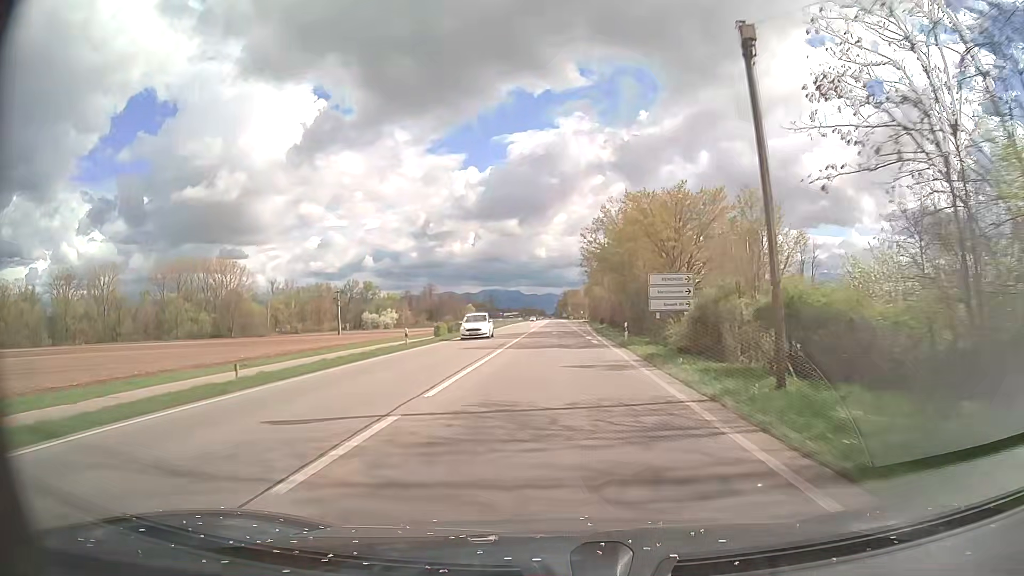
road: primary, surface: asphalt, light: Day
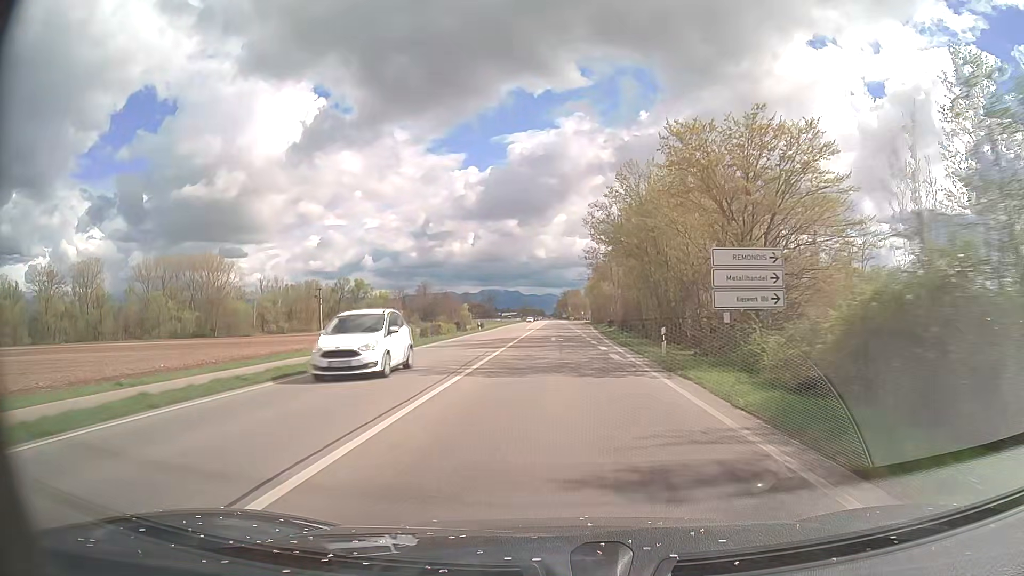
(0.0, +11.8) m; 0°
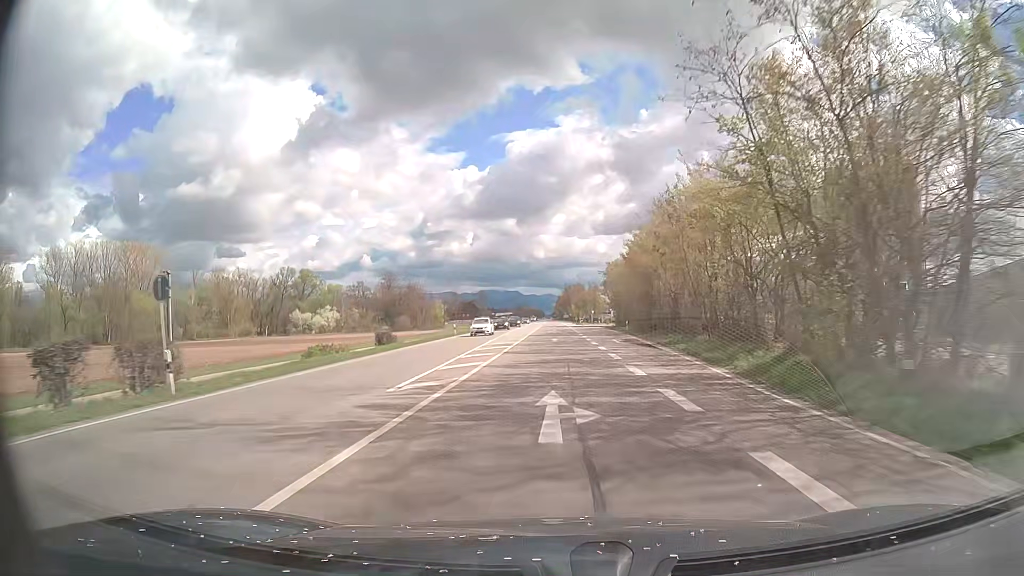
(0.0, +59.1) m; 0°
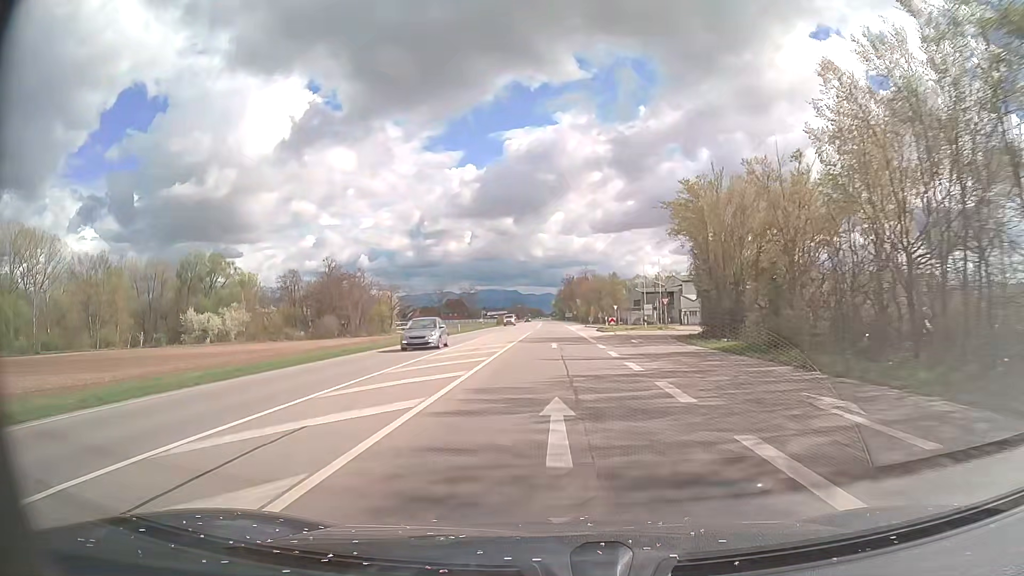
(0.0, +59.2) m; 0°
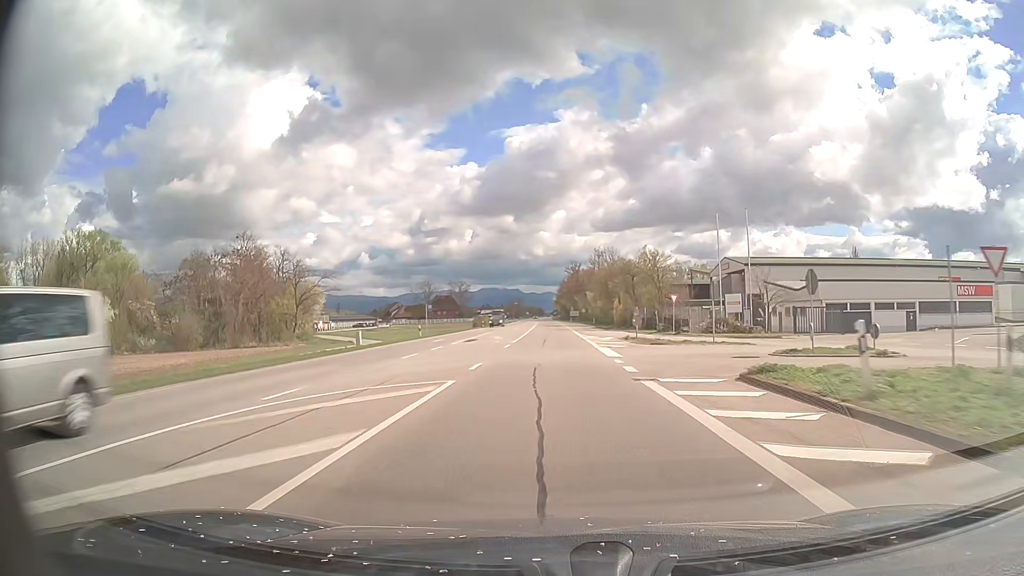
(+0.2, +47.4) m; 0°
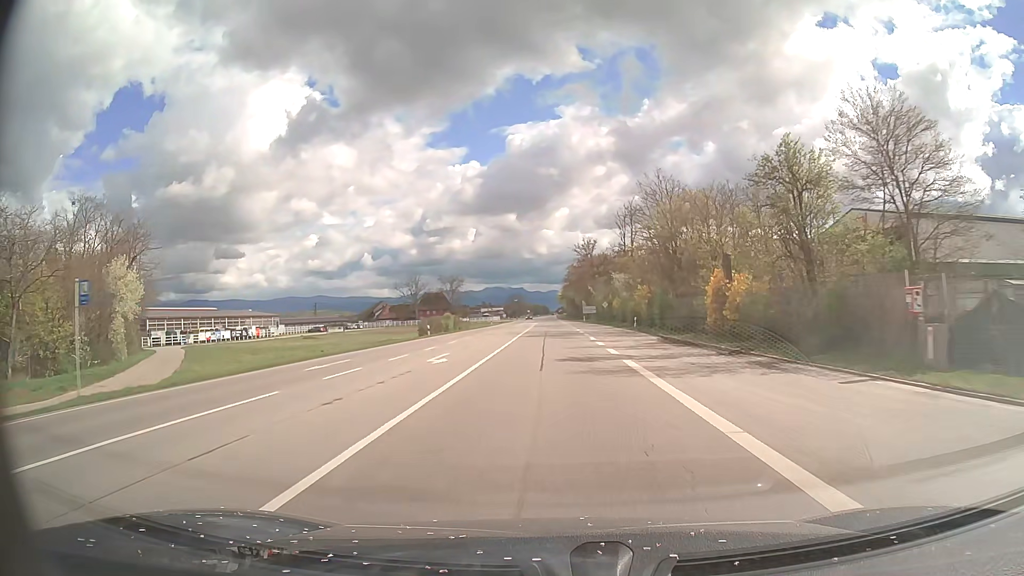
(-0.2, +47.4) m; 0°
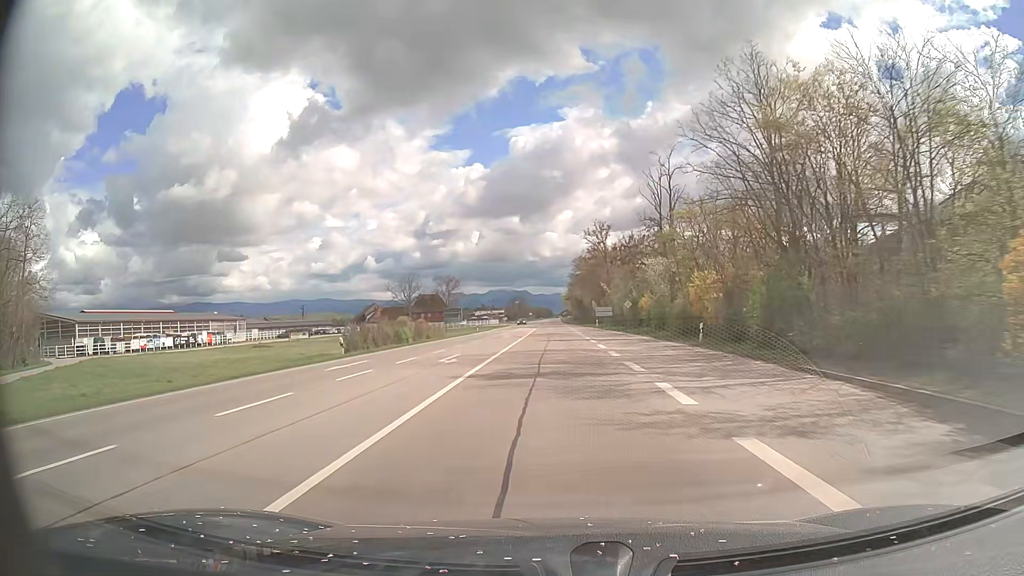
(0.0, +23.7) m; 0°
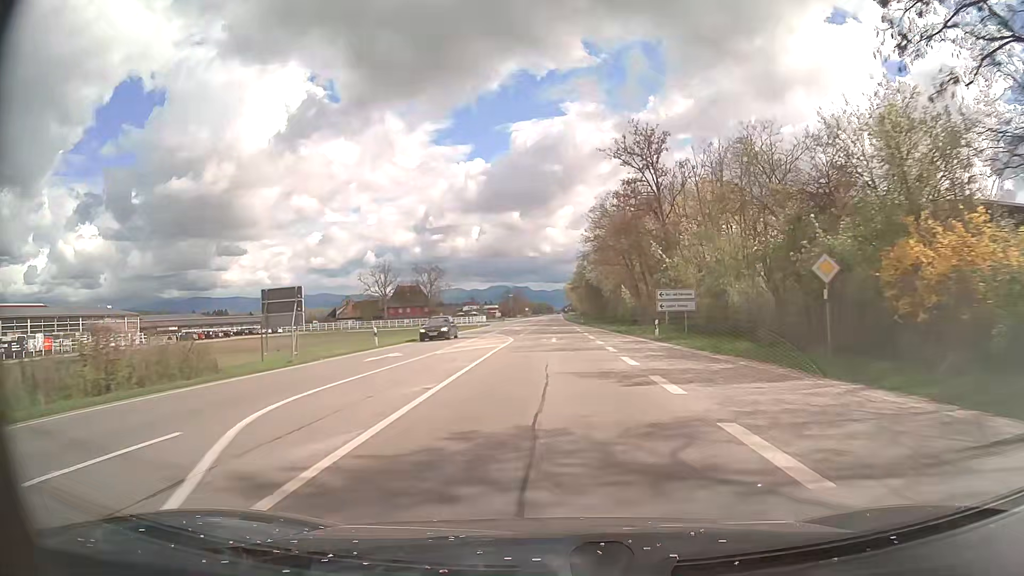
(0.0, +47.3) m; 0°
(0, +10) (0, +20) (0, +30) (0, +40) (0, +50) (0, +60) (0, +70) (0, +80) (0, +90) (0, +100) m
